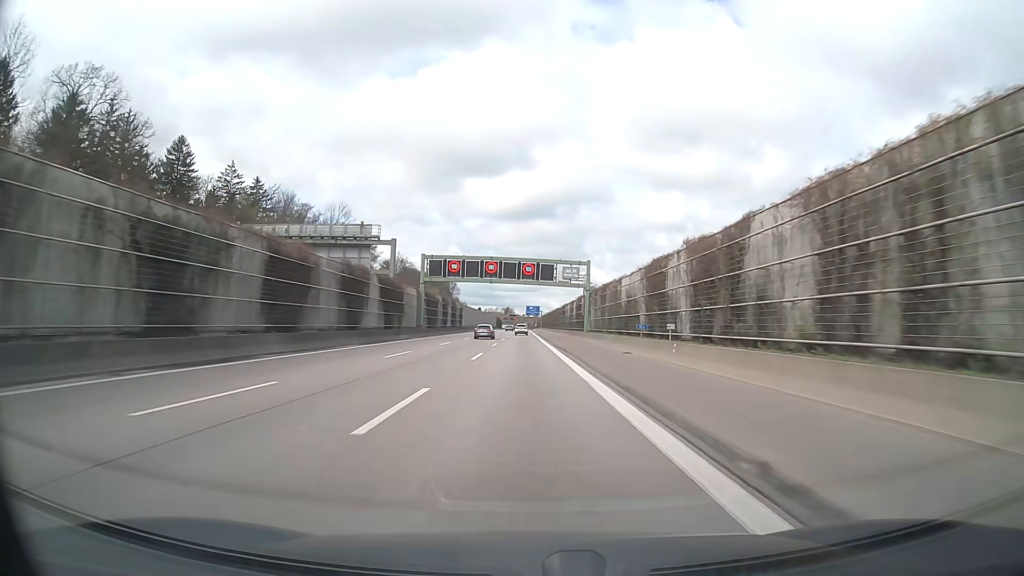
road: motorway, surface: asphalt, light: Day
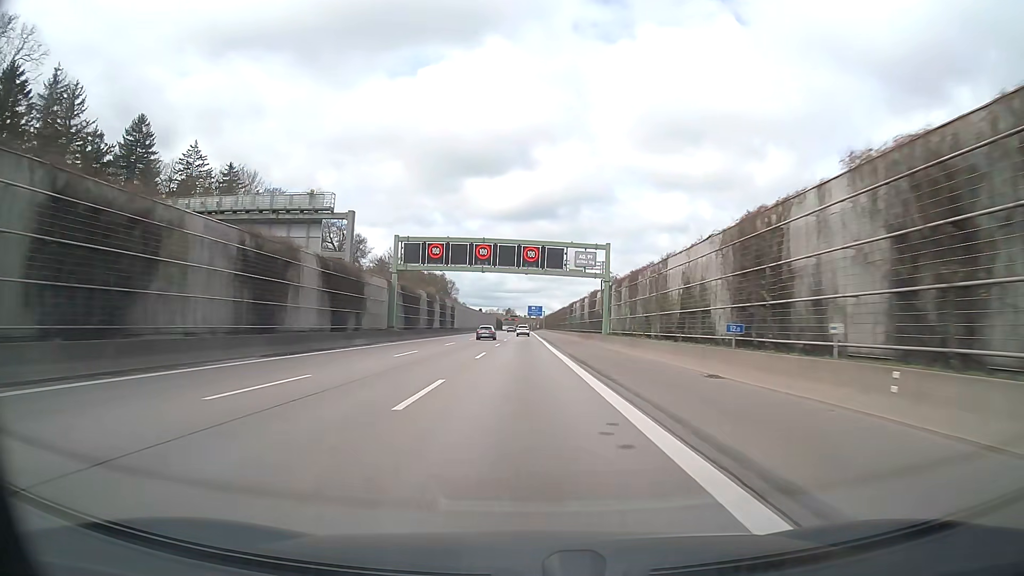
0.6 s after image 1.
(0.0, +15.8) m; 0°
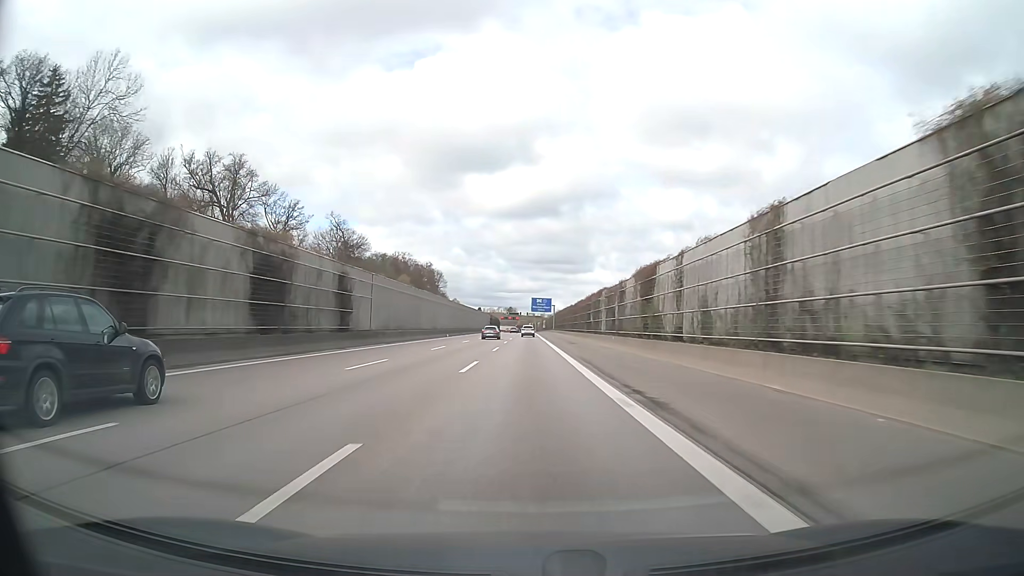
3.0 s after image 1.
(-0.1, +63.2) m; 0°
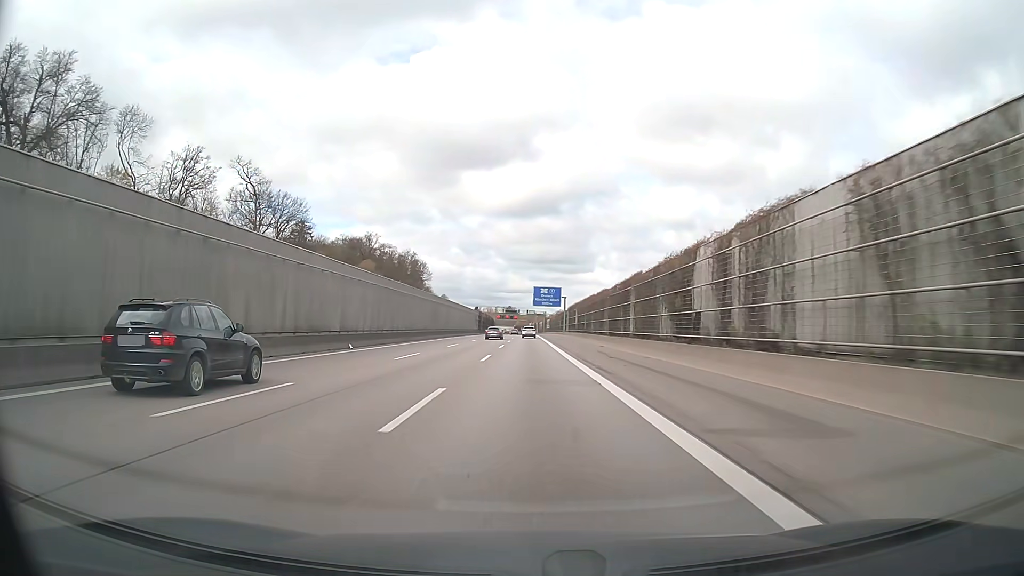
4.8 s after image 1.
(-0.2, +47.4) m; 0°
(0, +10) (0, +20) (0, +30) (0, +40) (0, +50) (0, +60) (0, +70) (0, +80) (0, +90) (0, +100) m
